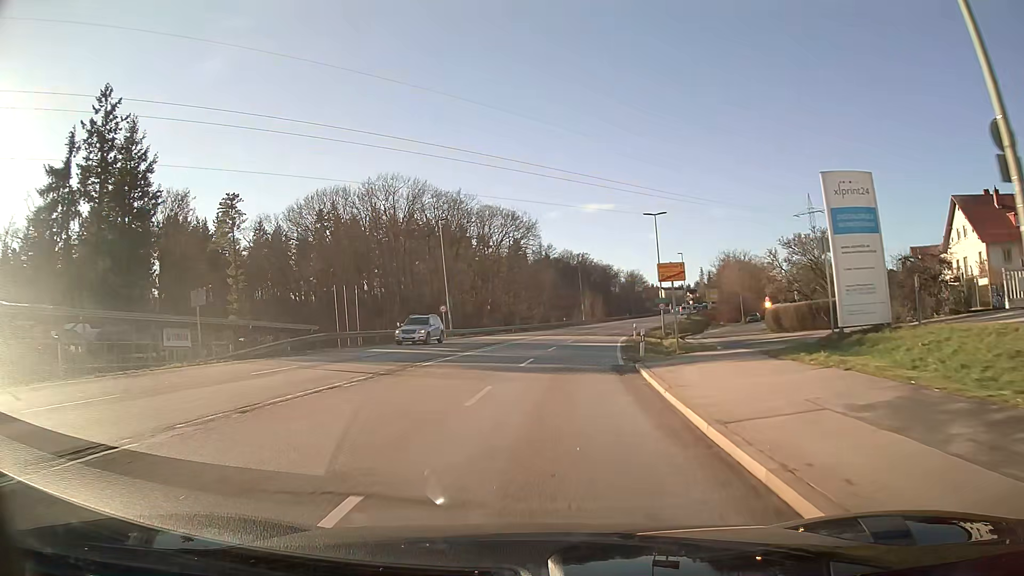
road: secondary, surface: asphalt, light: Day
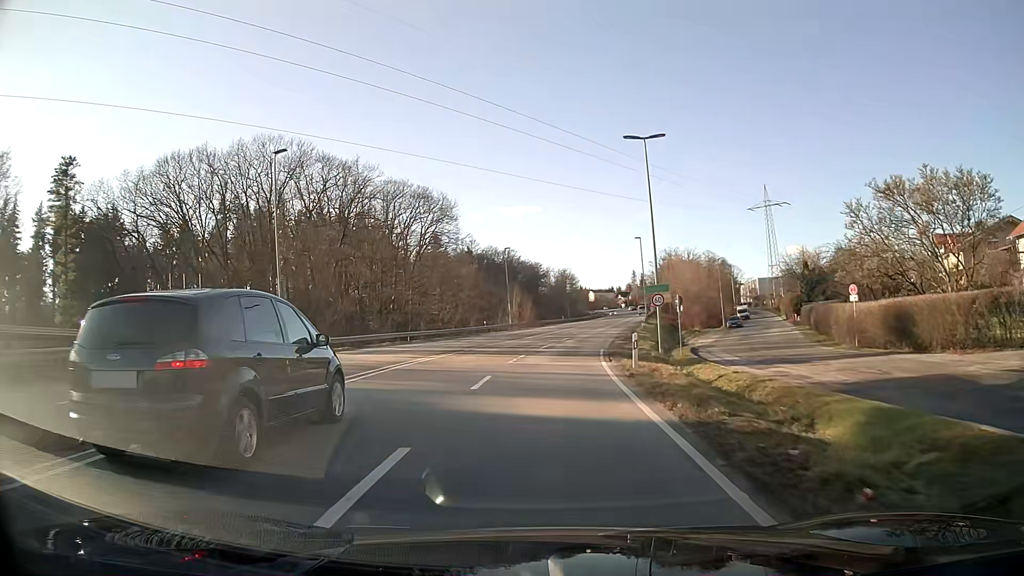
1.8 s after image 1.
(+1.4, +24.7) m; +6°
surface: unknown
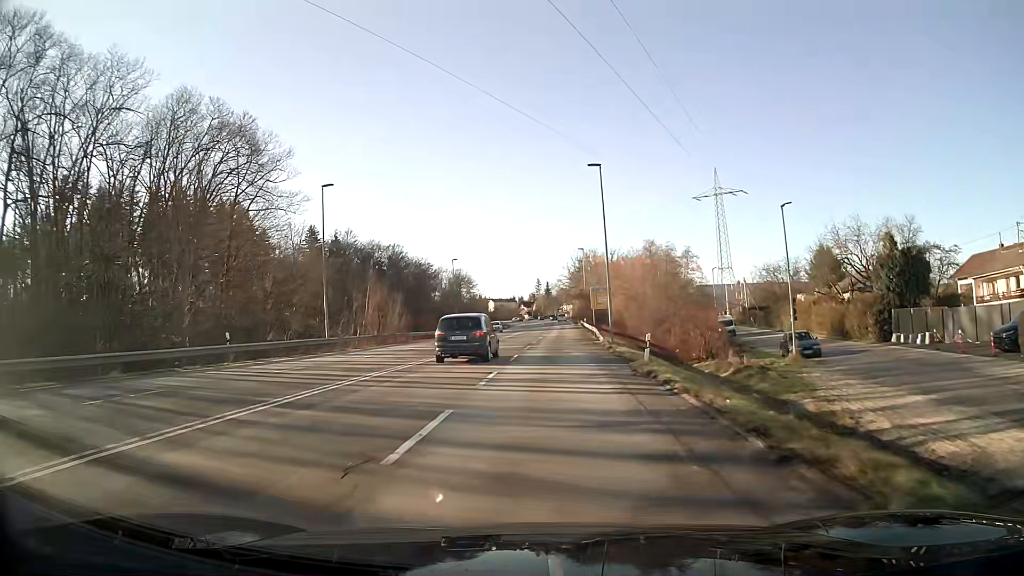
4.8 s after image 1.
(+3.2, +42.8) m; +8°
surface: asphalt
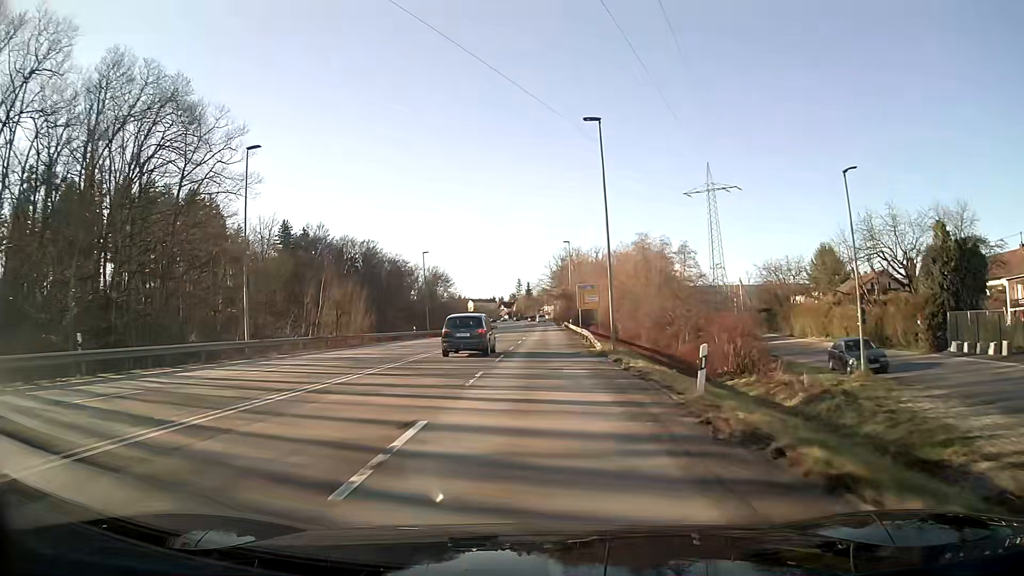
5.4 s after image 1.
(+0.1, +9.3) m; +1°
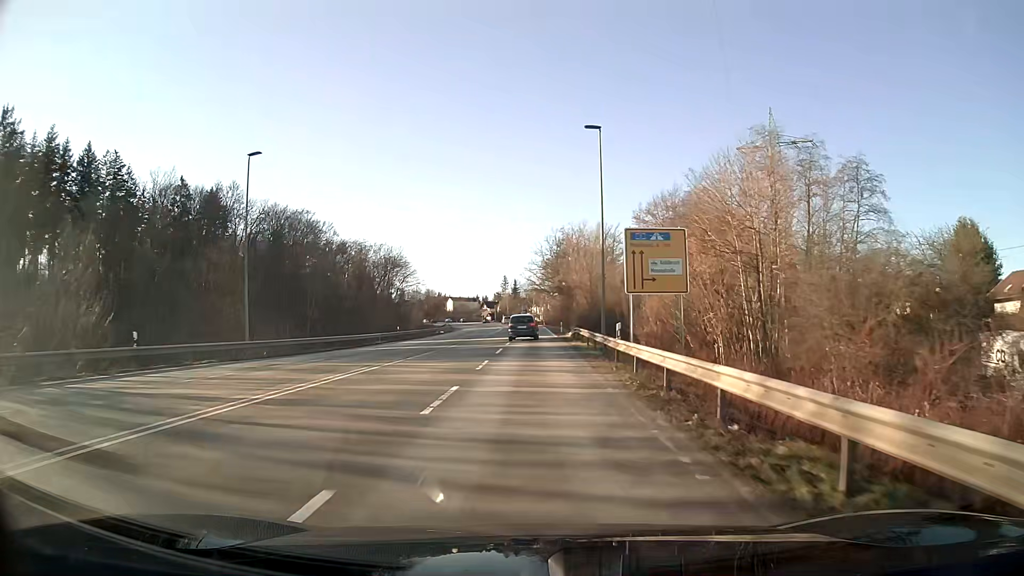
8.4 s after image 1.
(+0.9, +48.7) m; +1°
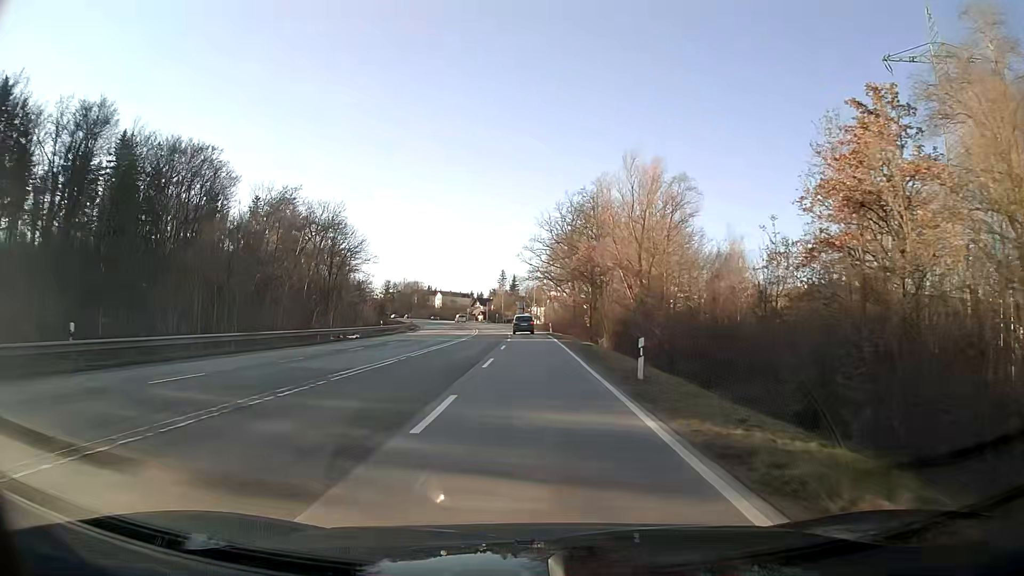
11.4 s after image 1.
(0.0, +48.5) m; 0°
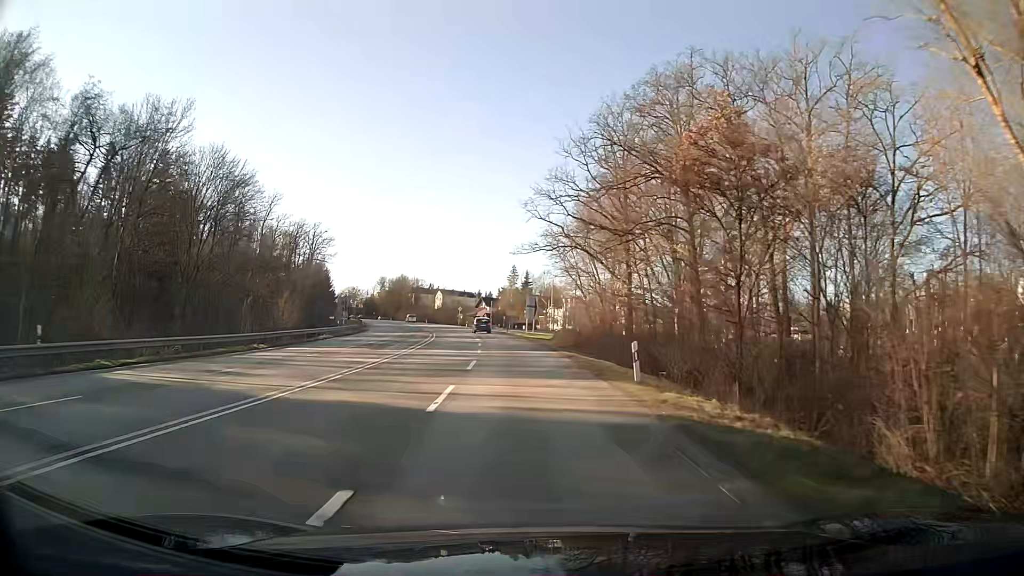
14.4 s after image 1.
(-0.5, +49.4) m; -2°
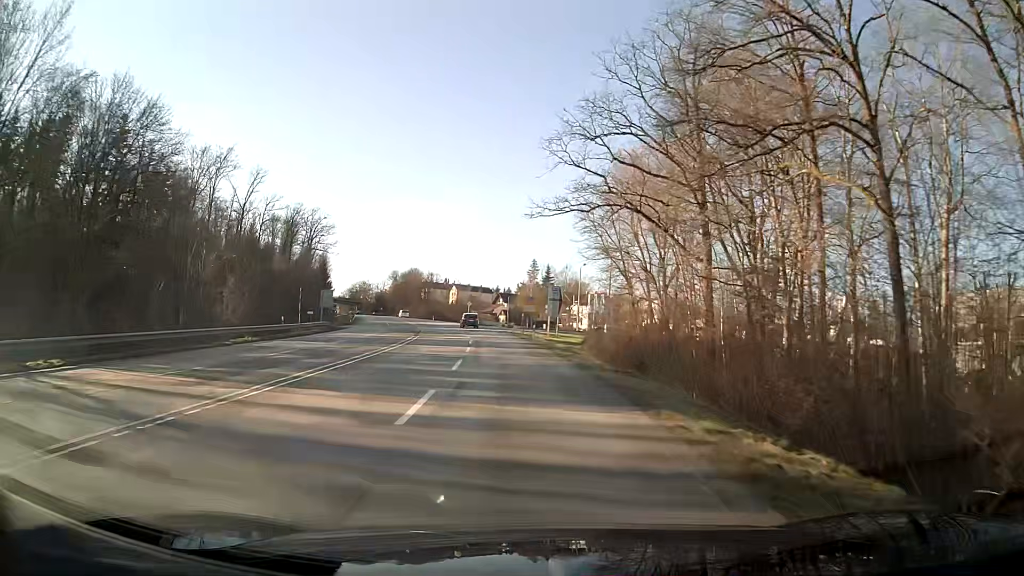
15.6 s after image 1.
(-0.3, +19.7) m; -2°
